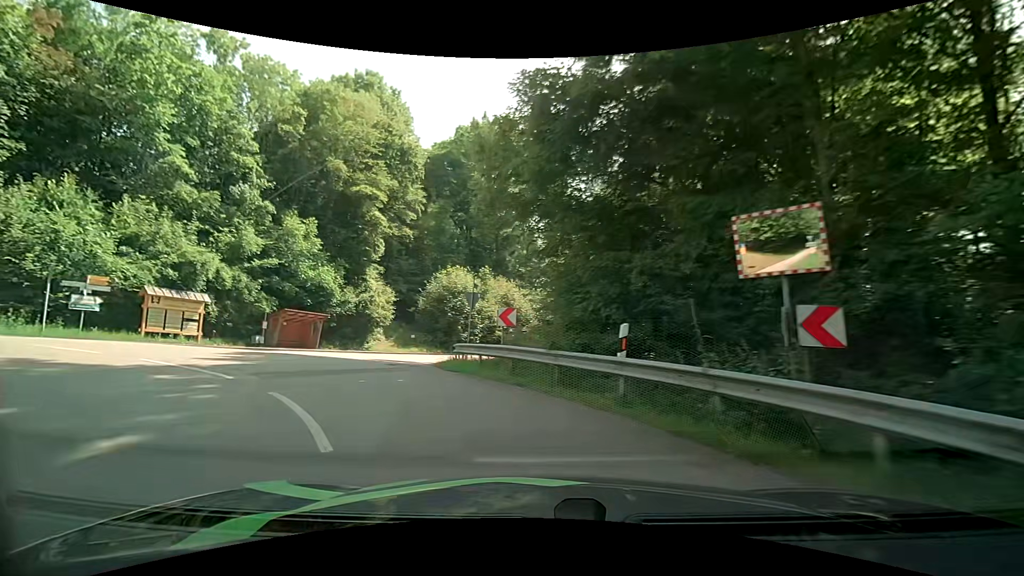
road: tertiary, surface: asphalt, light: Day
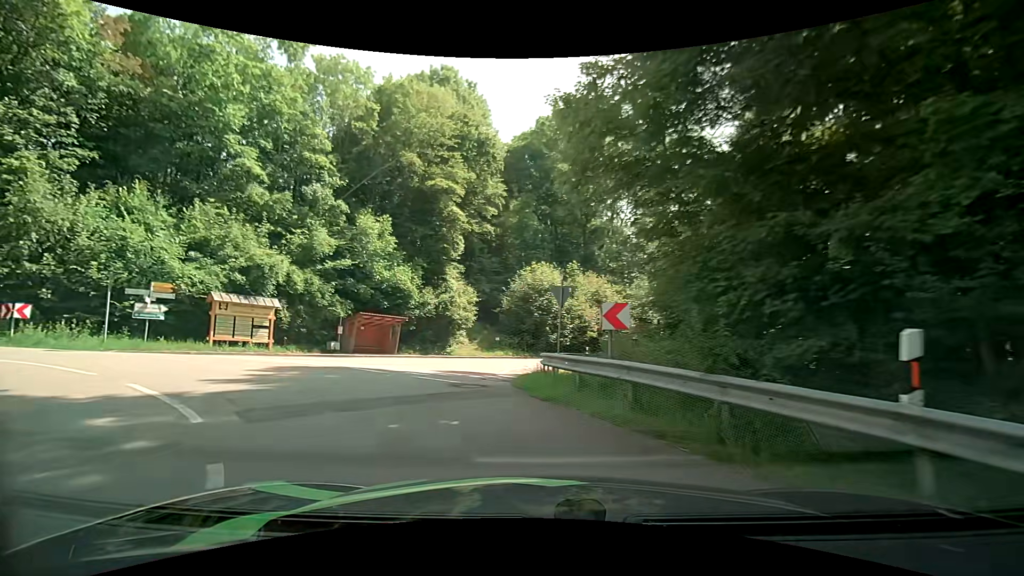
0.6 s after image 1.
(-0.3, +4.0) m; -10°
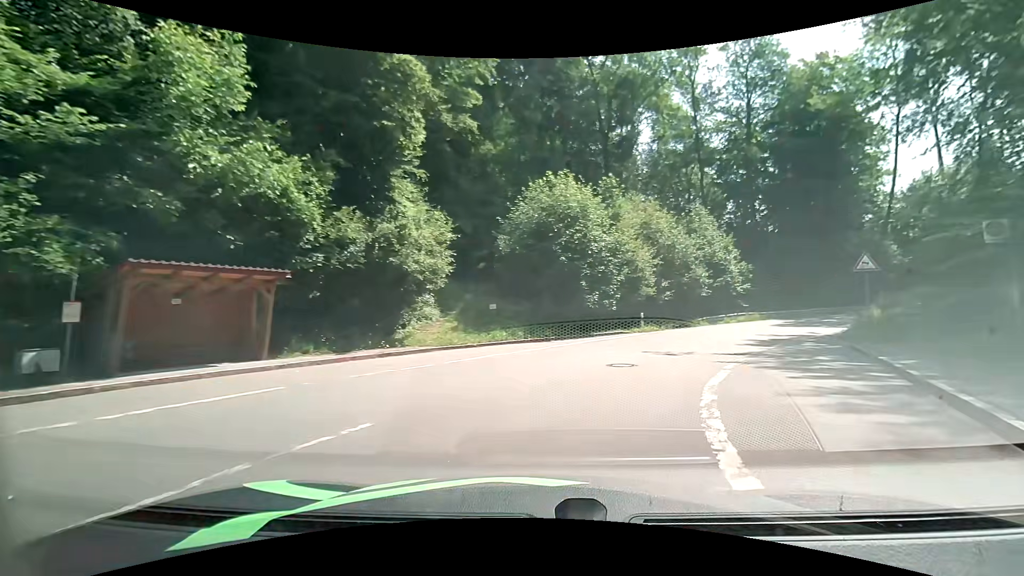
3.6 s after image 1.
(-2.6, +19.4) m; +3°
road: unclassified
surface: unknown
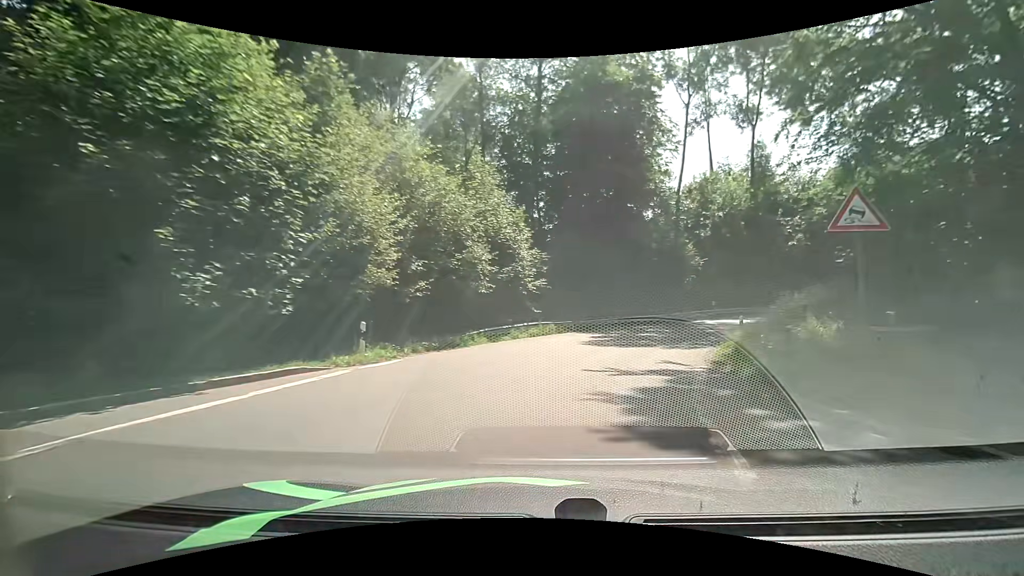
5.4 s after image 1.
(+3.5, +14.9) m; +24°
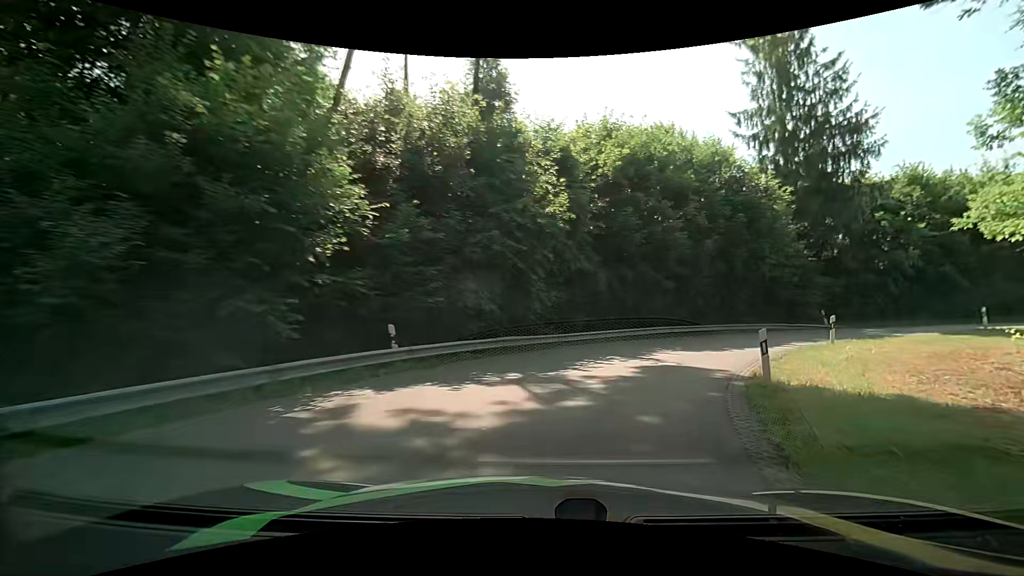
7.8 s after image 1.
(+6.8, +22.1) m; +35°
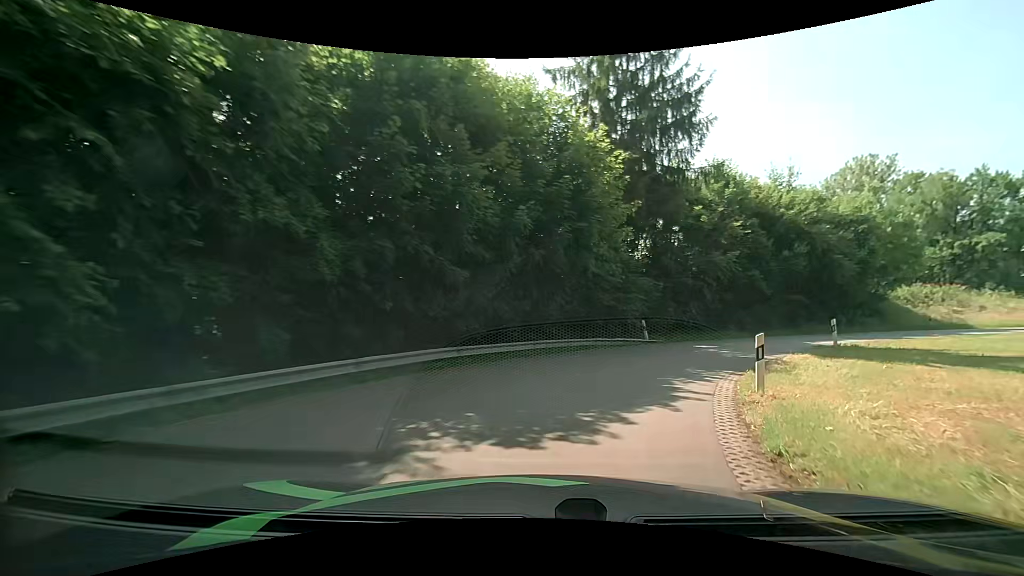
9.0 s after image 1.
(+2.1, +11.0) m; +23°
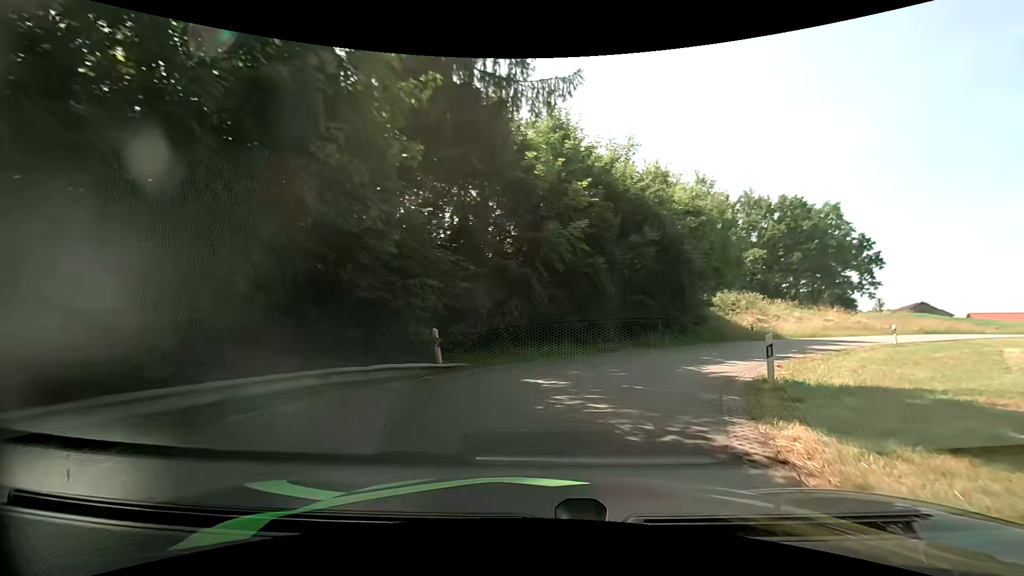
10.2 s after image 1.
(+2.2, +11.0) m; +23°
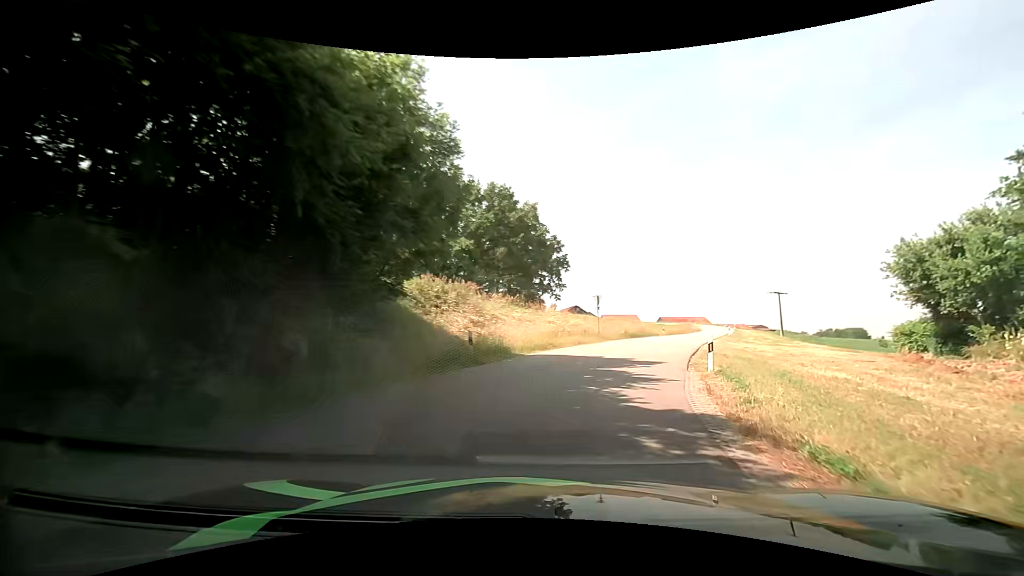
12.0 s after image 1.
(+5.2, +17.0) m; +33°
(+1, +10) (+4, +20) (+7, +29) (+10, +38) (+14, +48) (+18, +57) (+22, +66) (+26, +75) (+30, +84) (+34, +94) m
